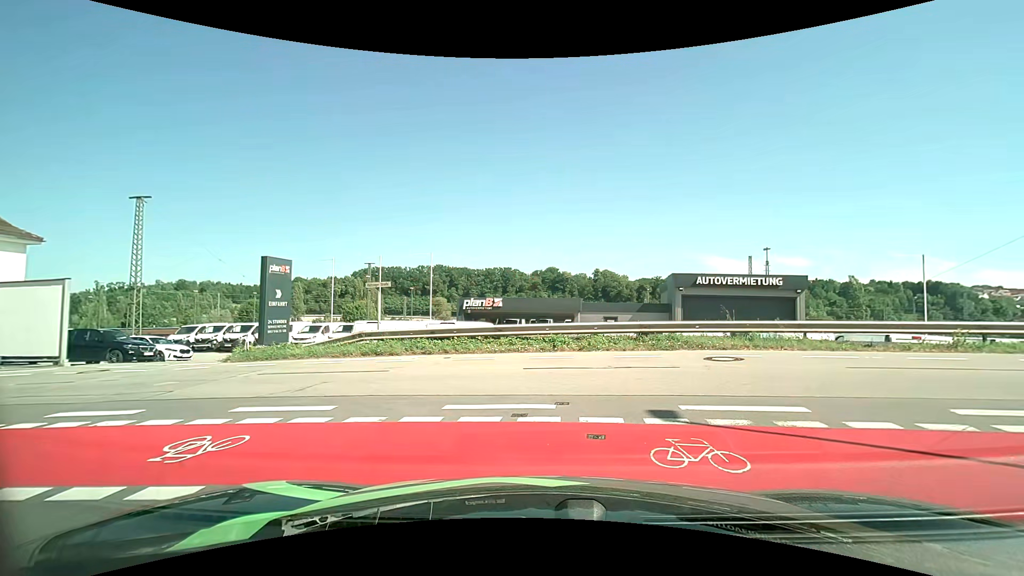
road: residential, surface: asphalt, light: Day
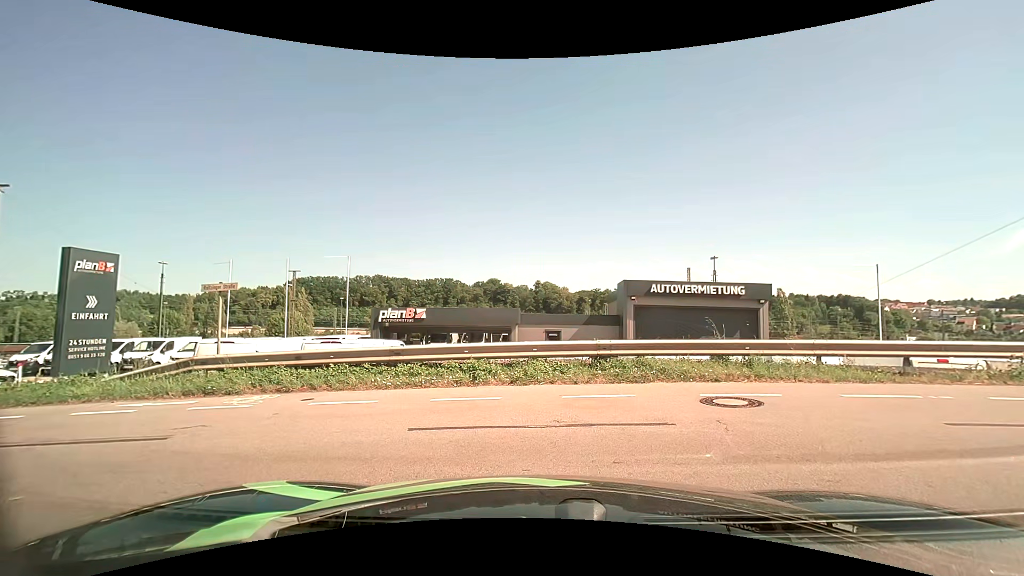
(+0.3, +4.2) m; +7°
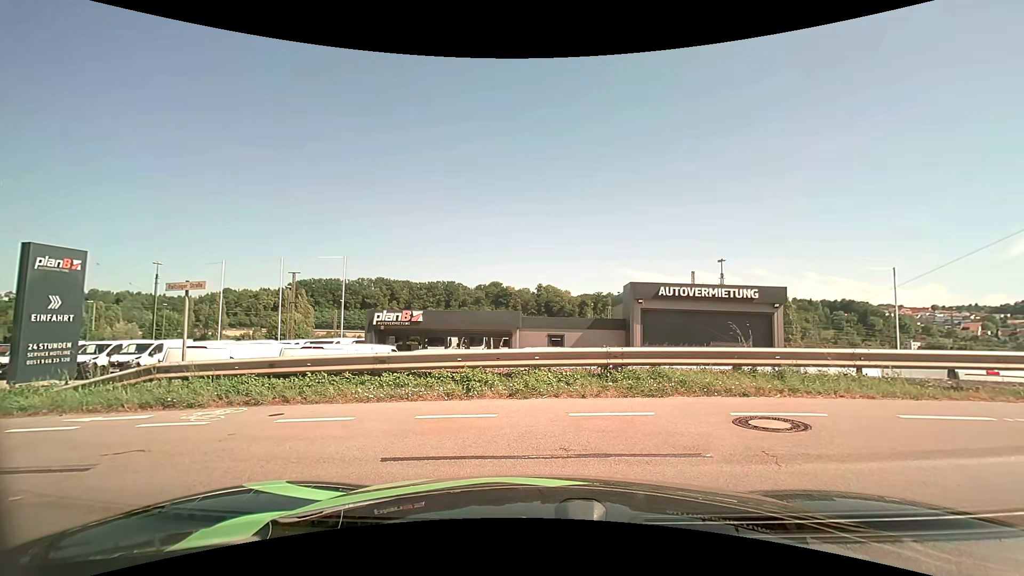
(0.0, +1.1) m; 0°
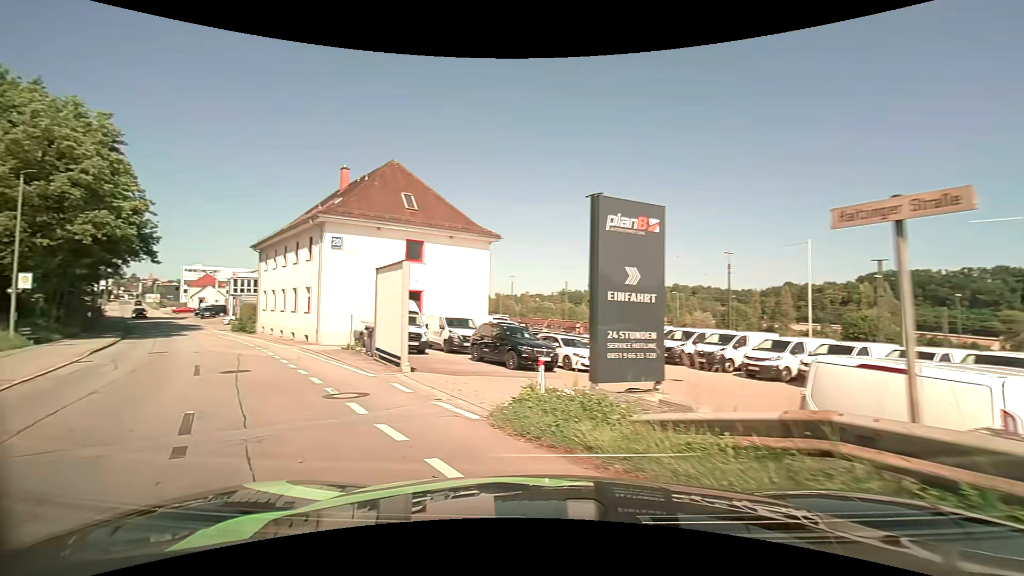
(-3.4, +6.6) m; -58°
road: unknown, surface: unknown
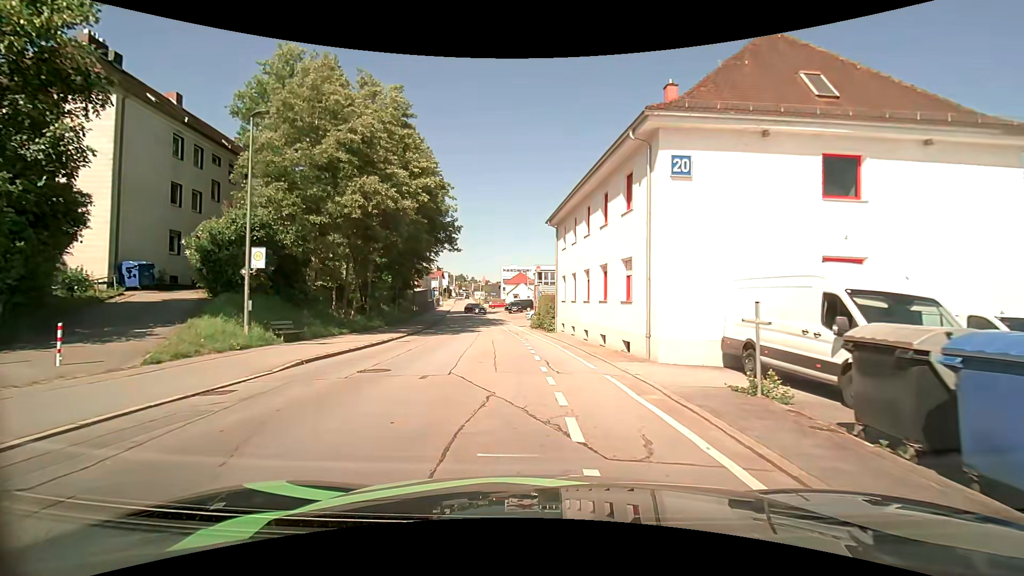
(-5.9, +13.6) m; -33°
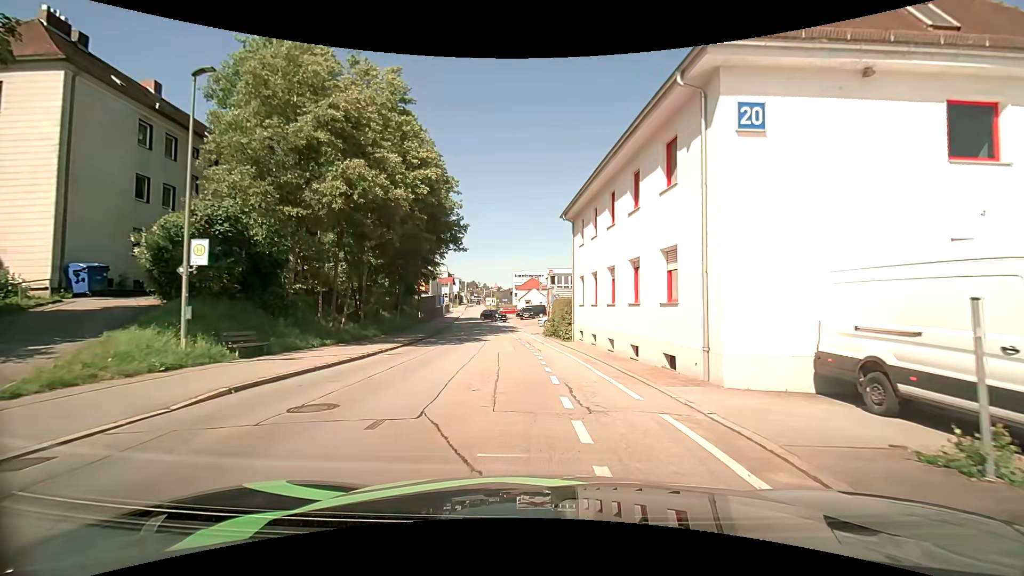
(-0.1, +4.0) m; -2°
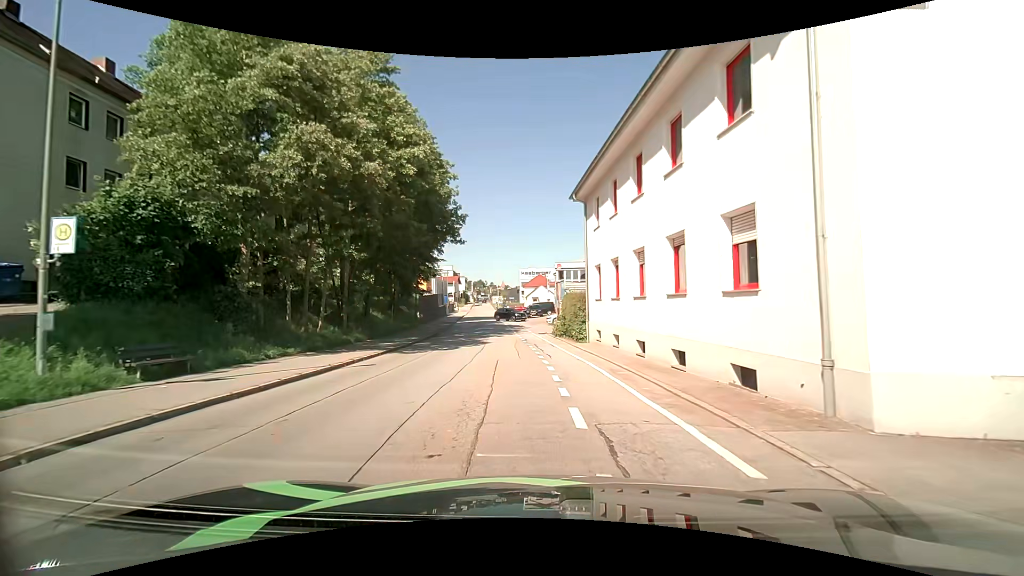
(0.0, +4.3) m; 0°
